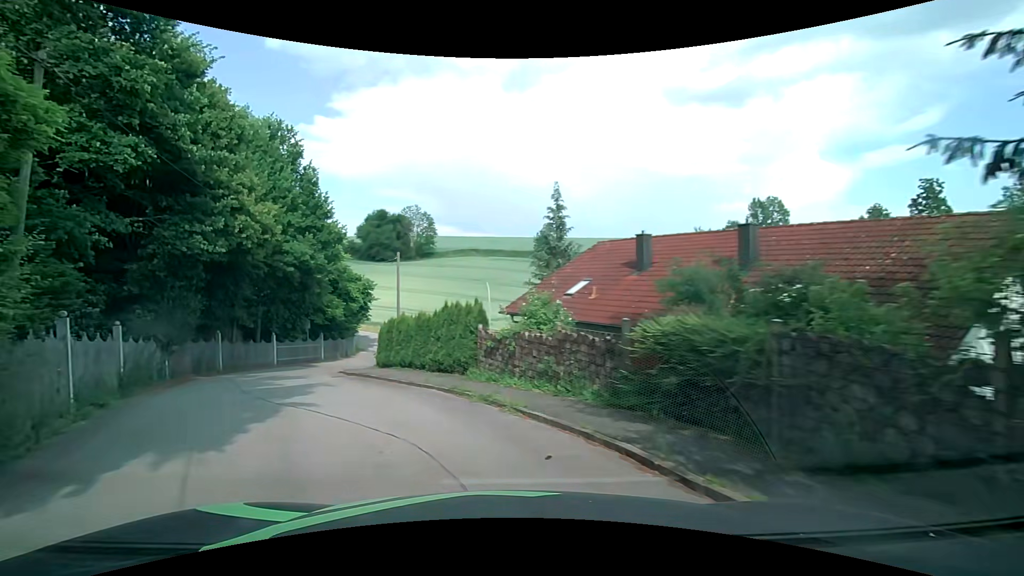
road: residential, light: Day
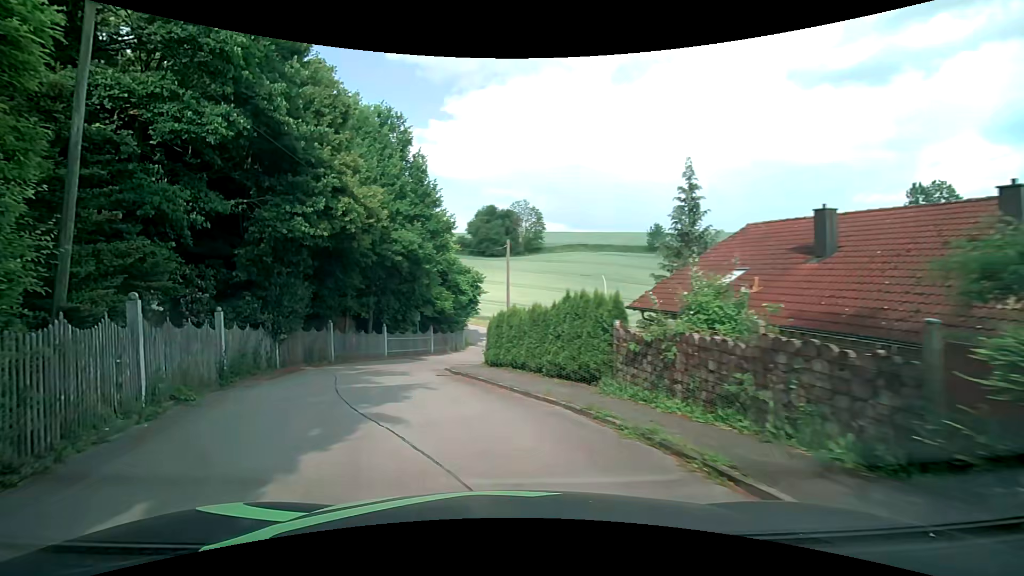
(-0.4, +3.2) m; -11°
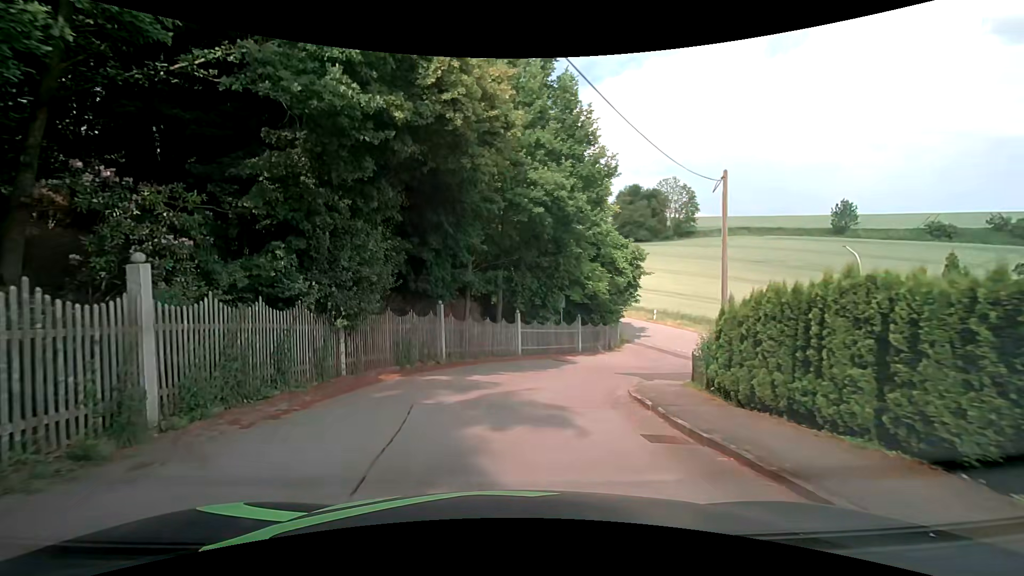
(-2.1, +10.2) m; -15°
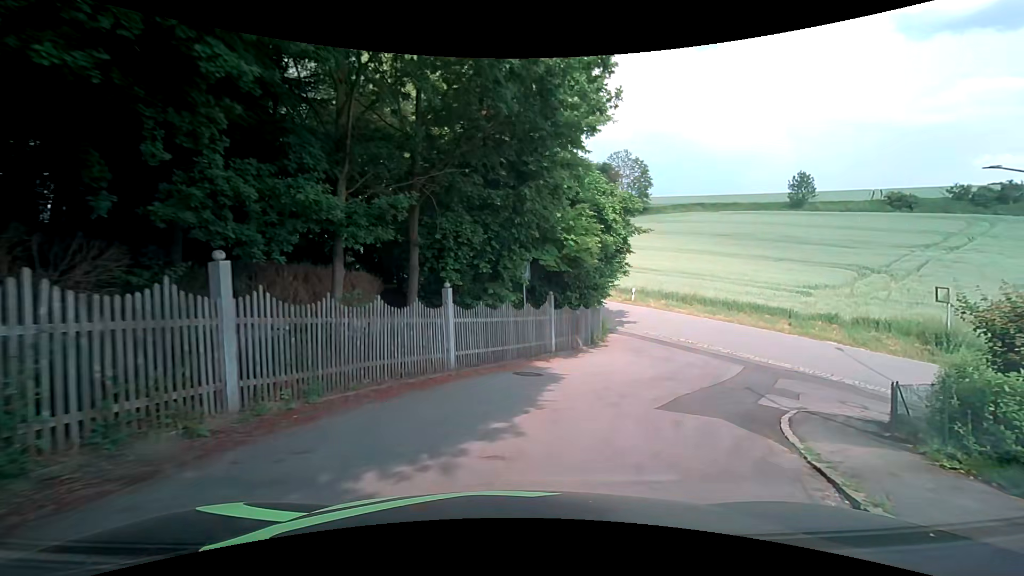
(+0.1, +11.4) m; +6°
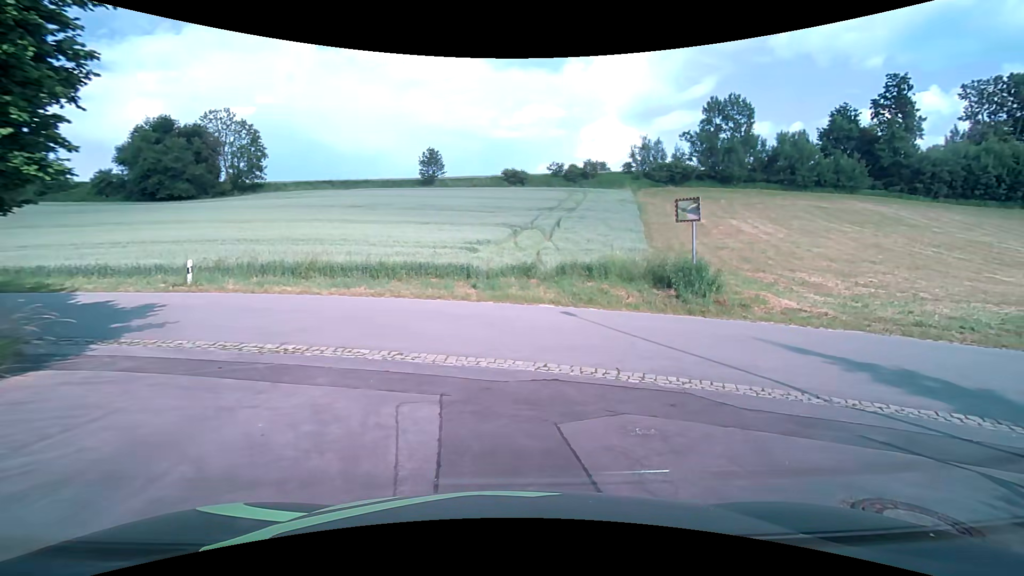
(+4.7, +14.5) m; +38°
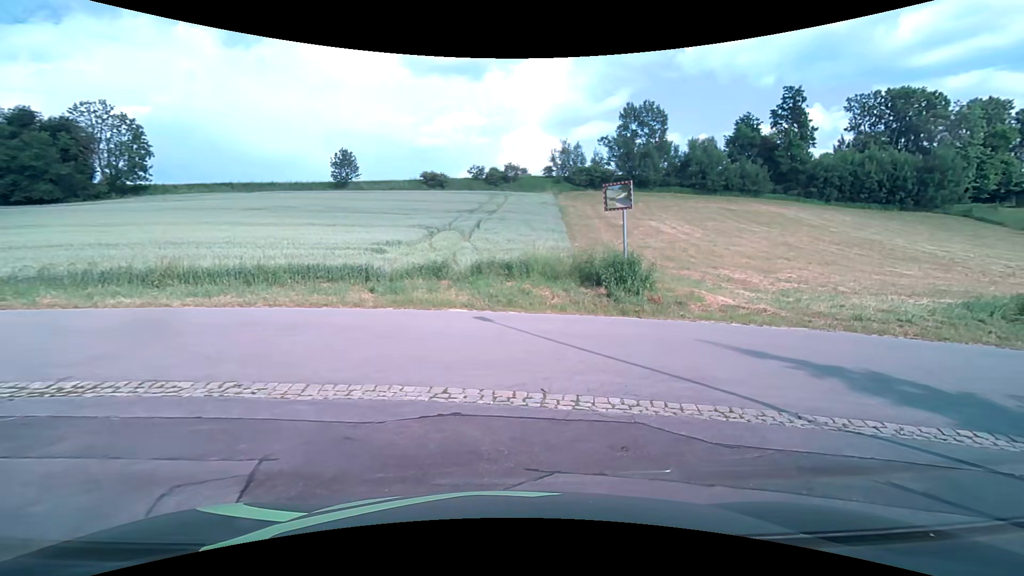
(+0.2, +2.3) m; +9°
